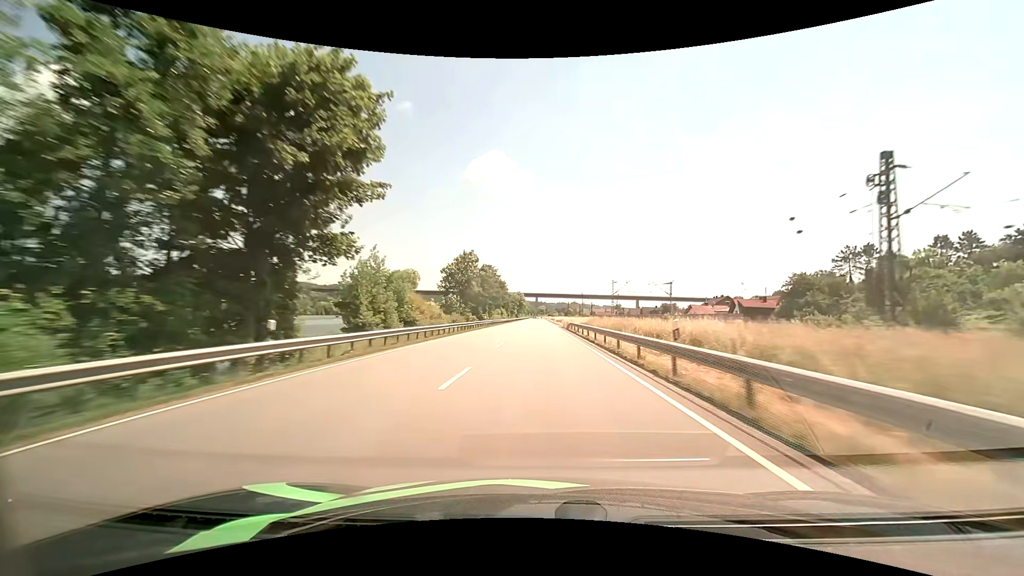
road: primary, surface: asphalt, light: Day
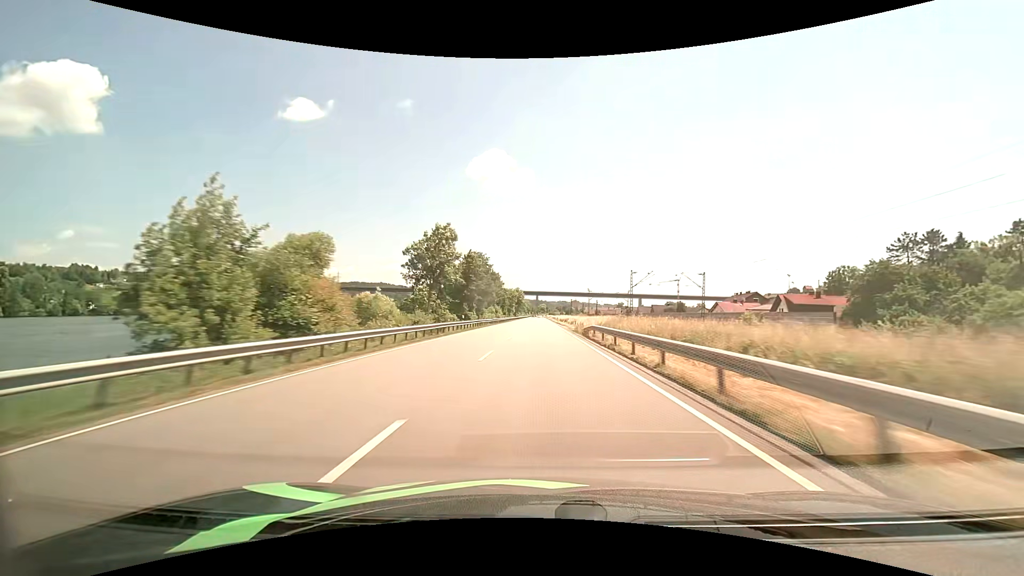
(0.0, +18.7) m; 0°
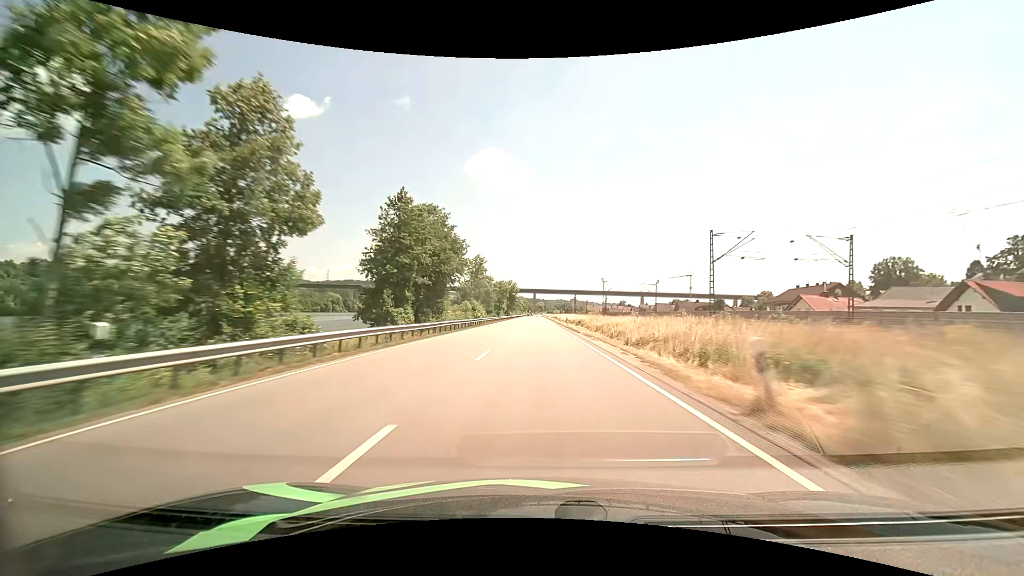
(0.0, +36.2) m; 0°
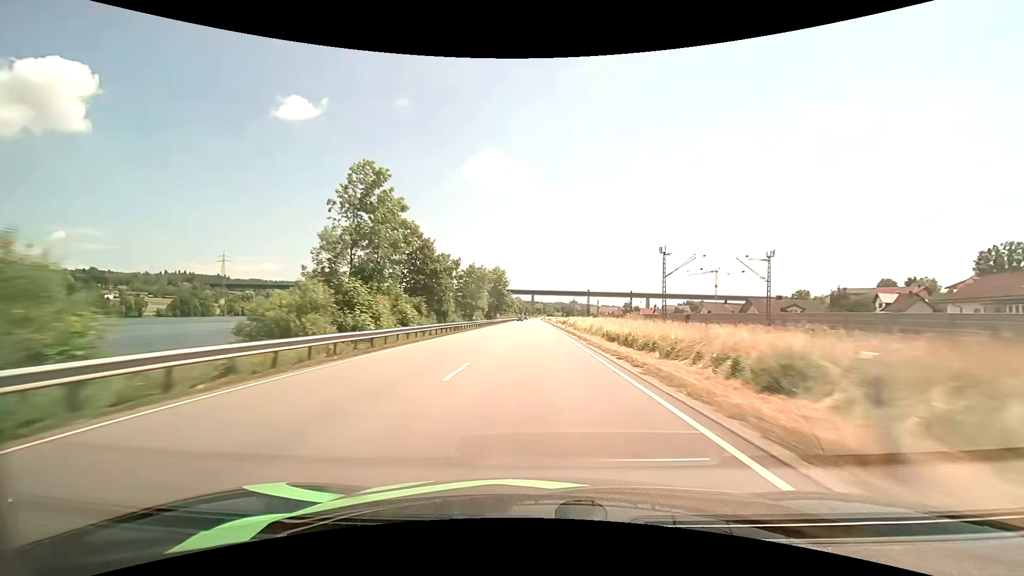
(+0.1, +51.8) m; 0°
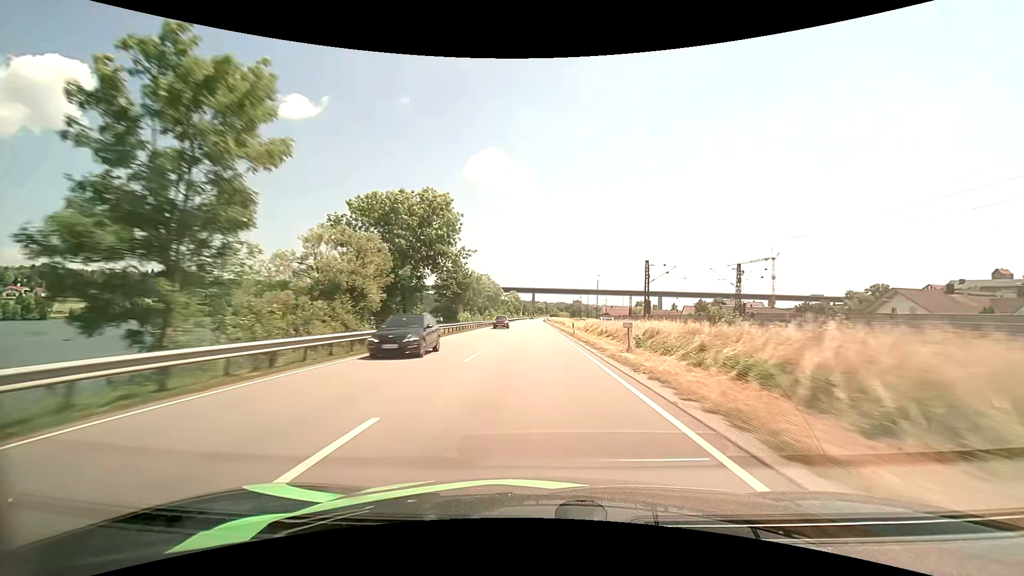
(-0.2, +67.9) m; 0°
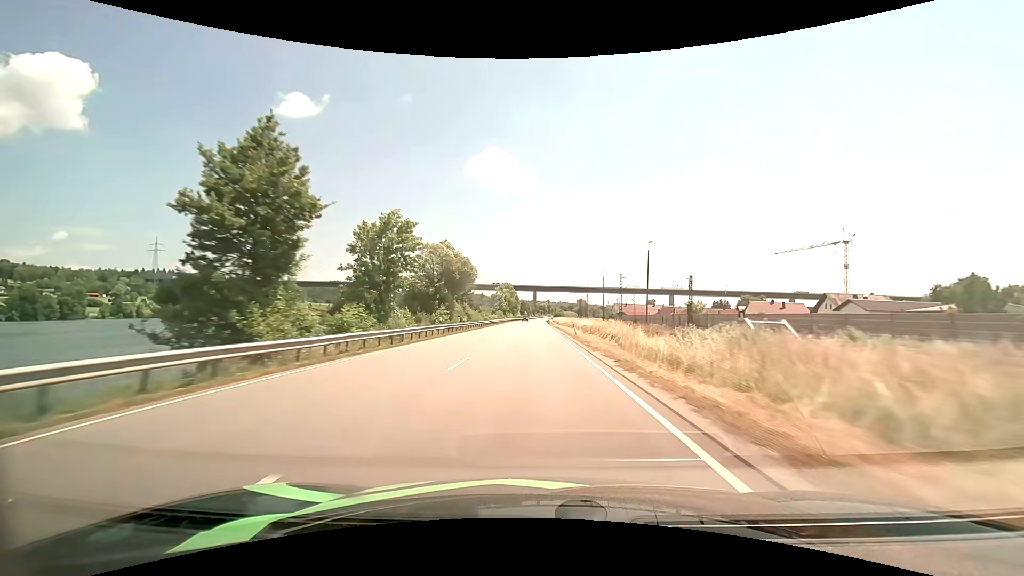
(0.0, +50.5) m; 0°
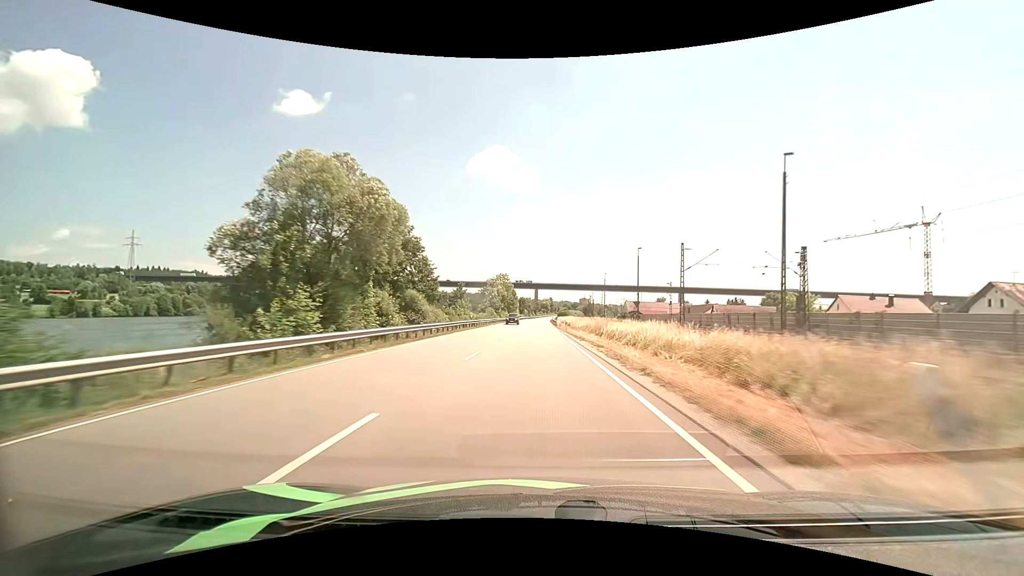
(0.0, +33.7) m; 0°
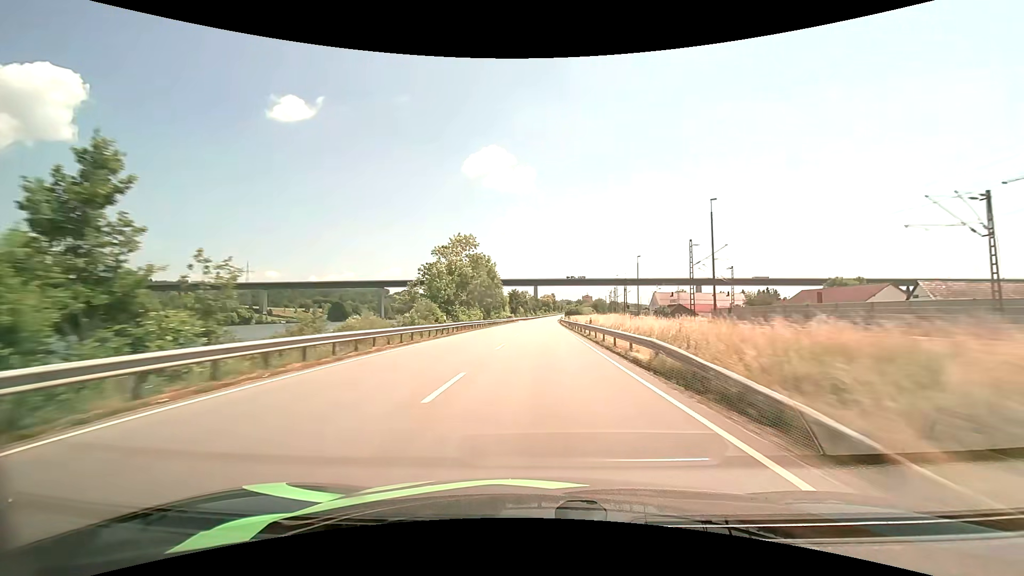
(-0.1, +67.5) m; 0°
(0, +10) (0, +20) (0, +30) (0, +40) (0, +50) (+1, +60) (+1, +70) (+1, +80) (+1, +90) (+1, +100) m
